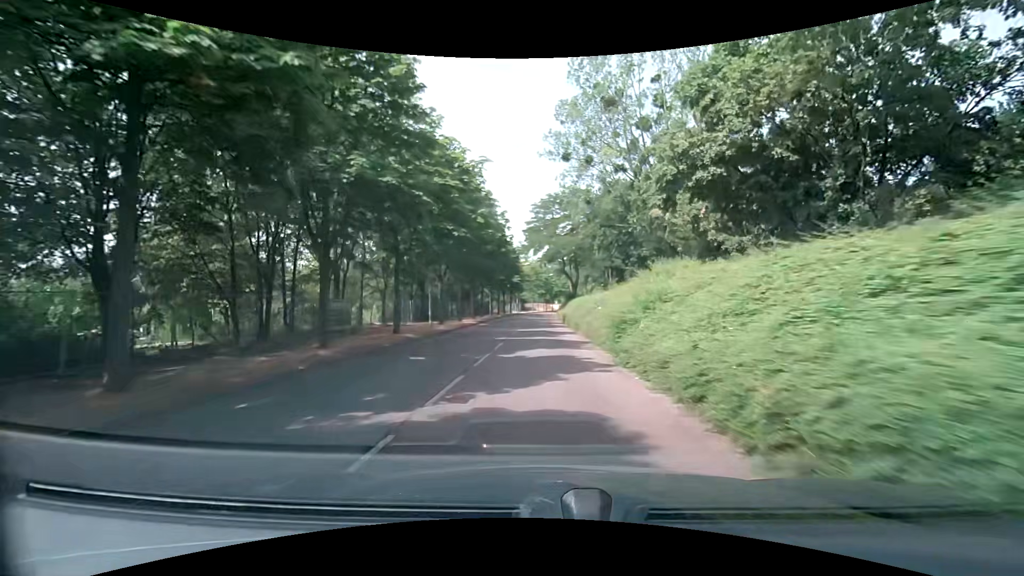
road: tertiary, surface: asphalt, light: Day
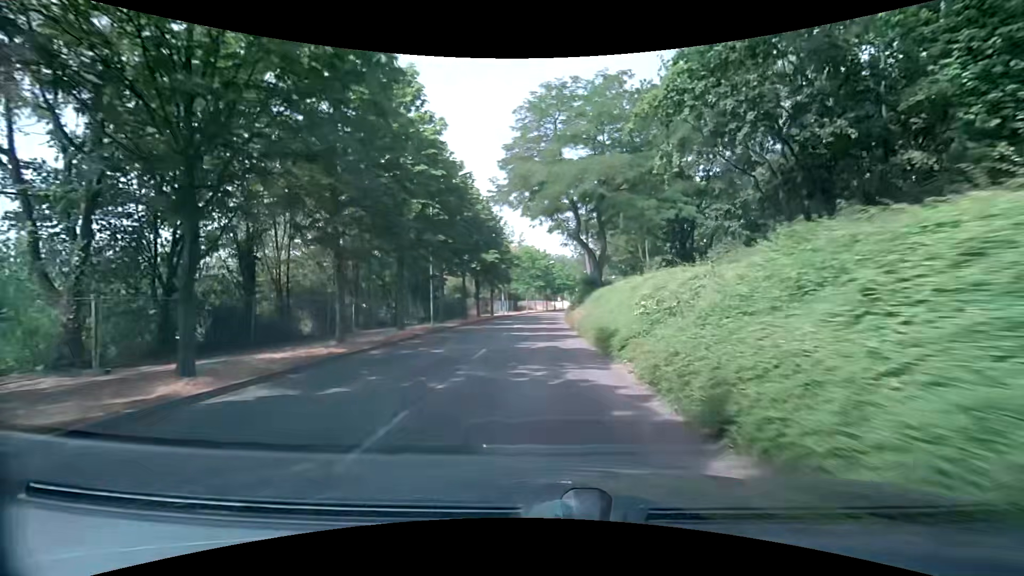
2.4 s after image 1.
(+0.3, +30.3) m; +1°
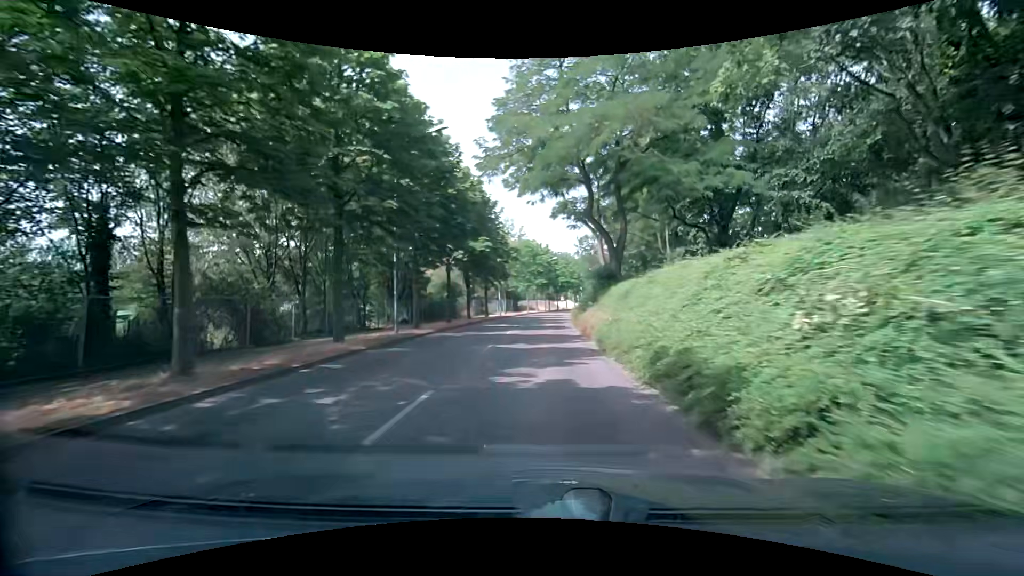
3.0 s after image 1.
(-0.1, +7.6) m; -1°
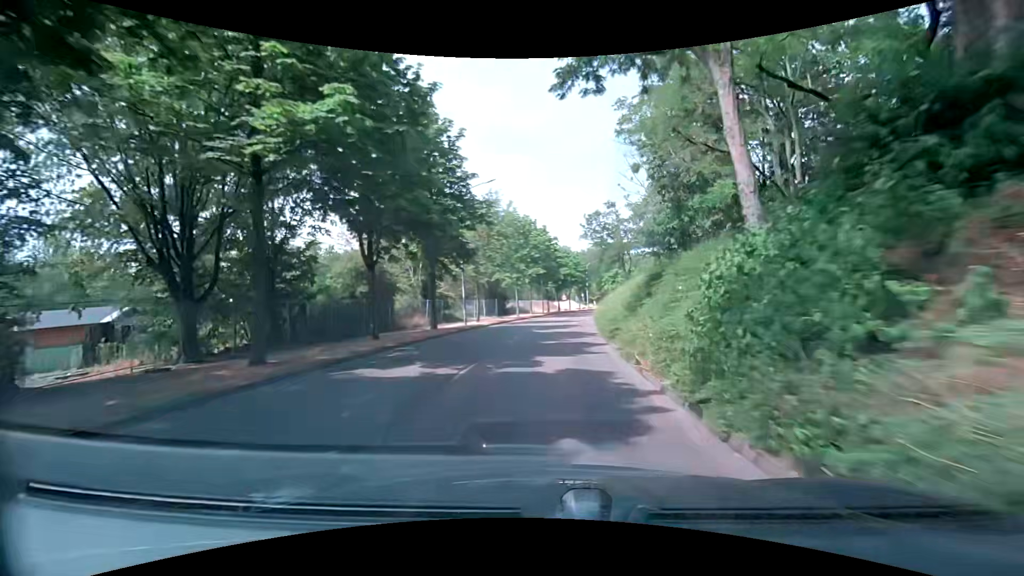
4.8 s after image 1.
(-0.1, +22.8) m; 0°
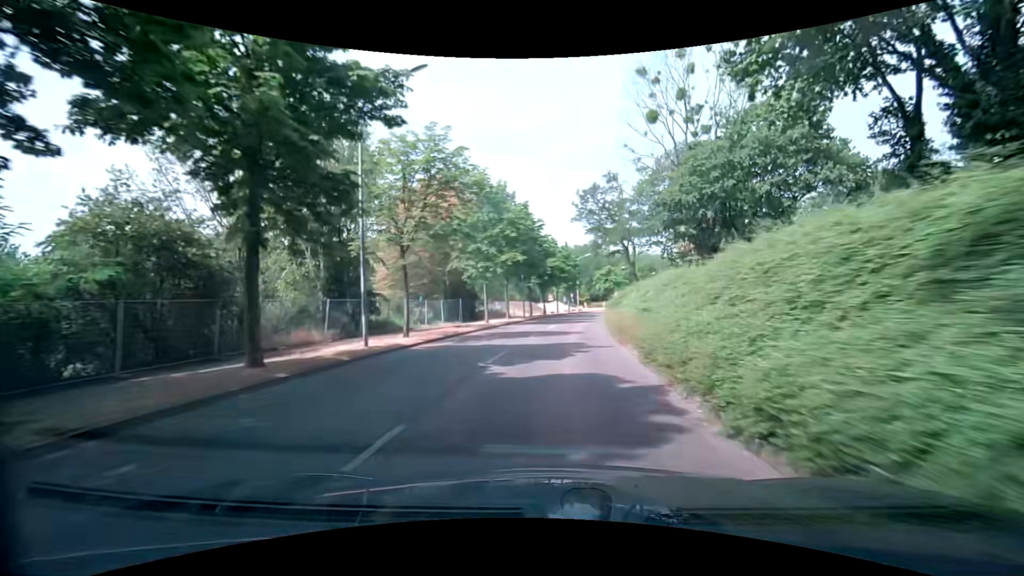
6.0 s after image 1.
(+0.2, +15.2) m; +2°
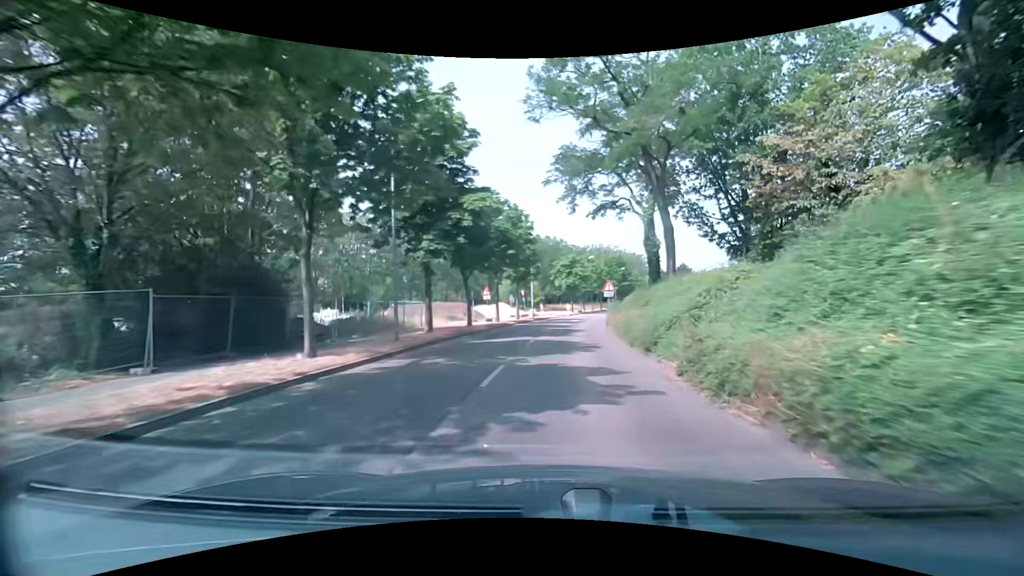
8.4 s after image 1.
(+0.9, +30.2) m; +5°
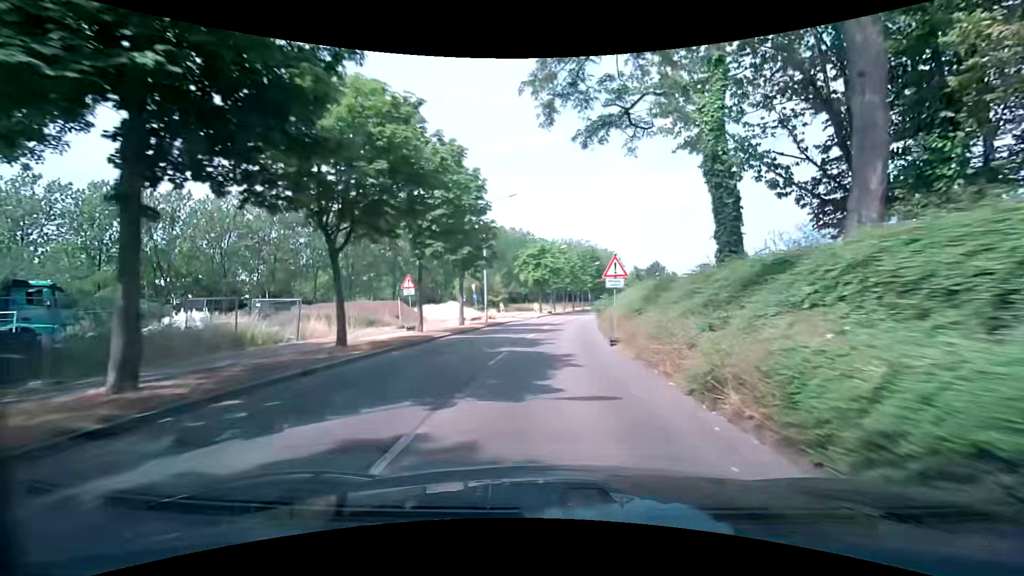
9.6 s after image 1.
(+0.5, +15.0) m; +3°
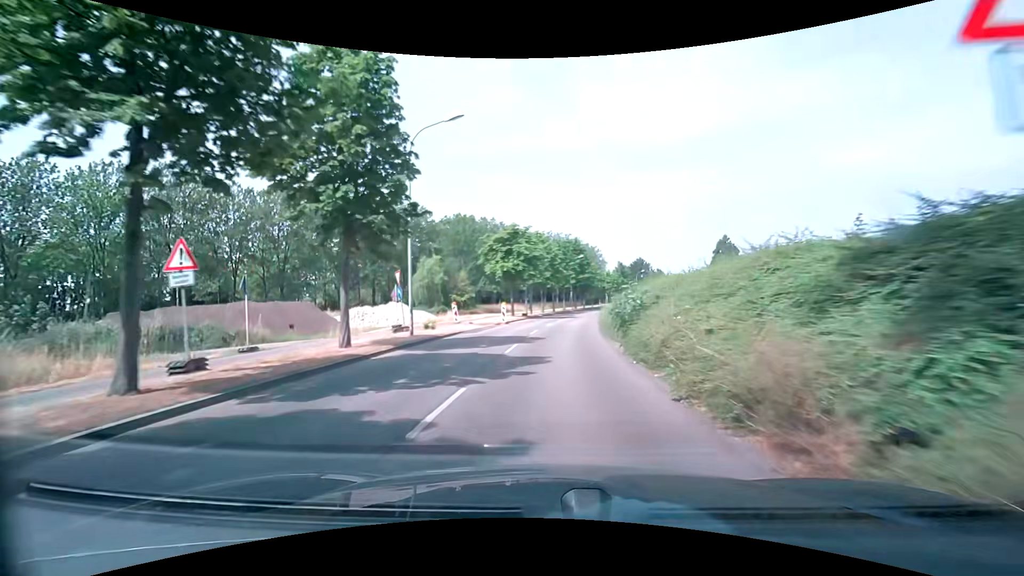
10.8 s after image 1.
(+0.2, +14.9) m; +1°
(0, +10) (+1, +20) (+2, +30) (+3, +40) (+5, +50) (+7, +60) (+9, +69) (+12, +79) (+14, +89) (+17, +98) m
